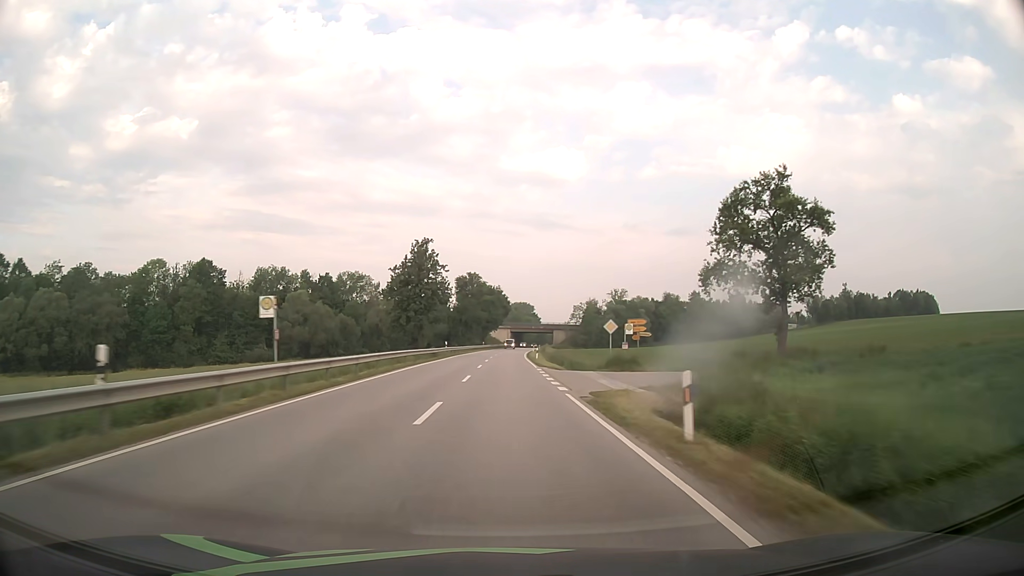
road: secondary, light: Day
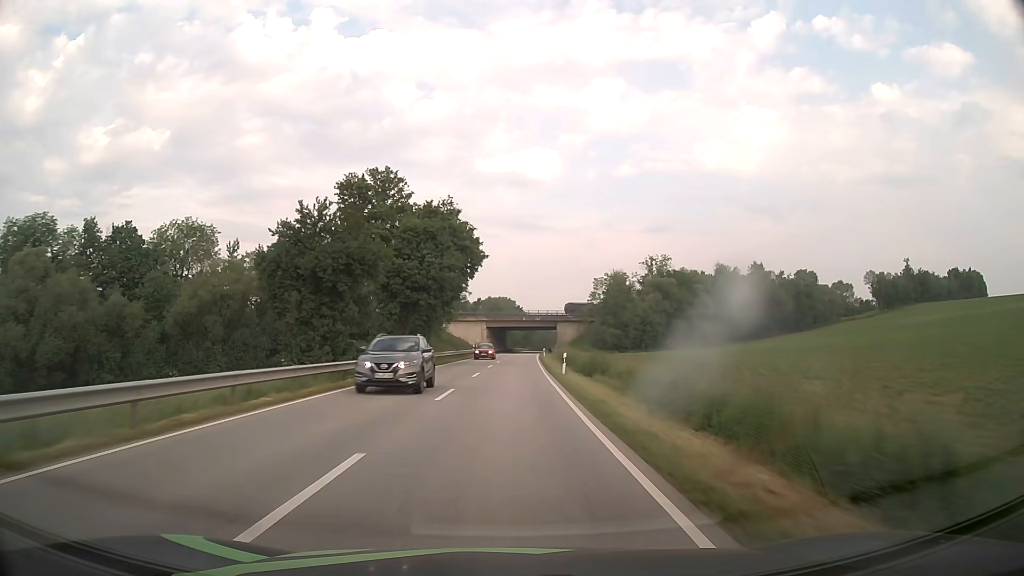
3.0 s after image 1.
(+0.7, +78.9) m; +1°
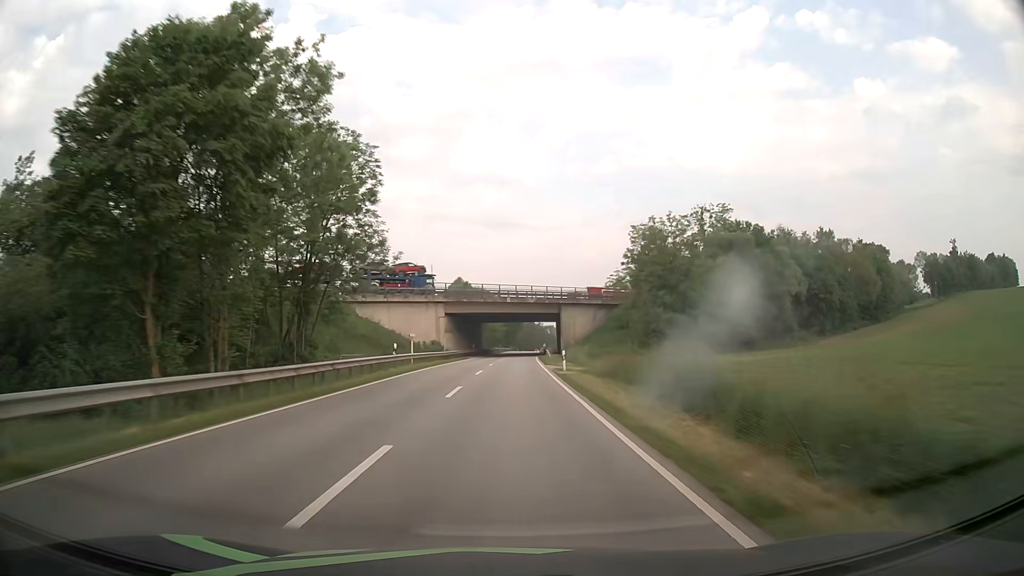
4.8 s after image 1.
(+0.8, +47.4) m; +2°
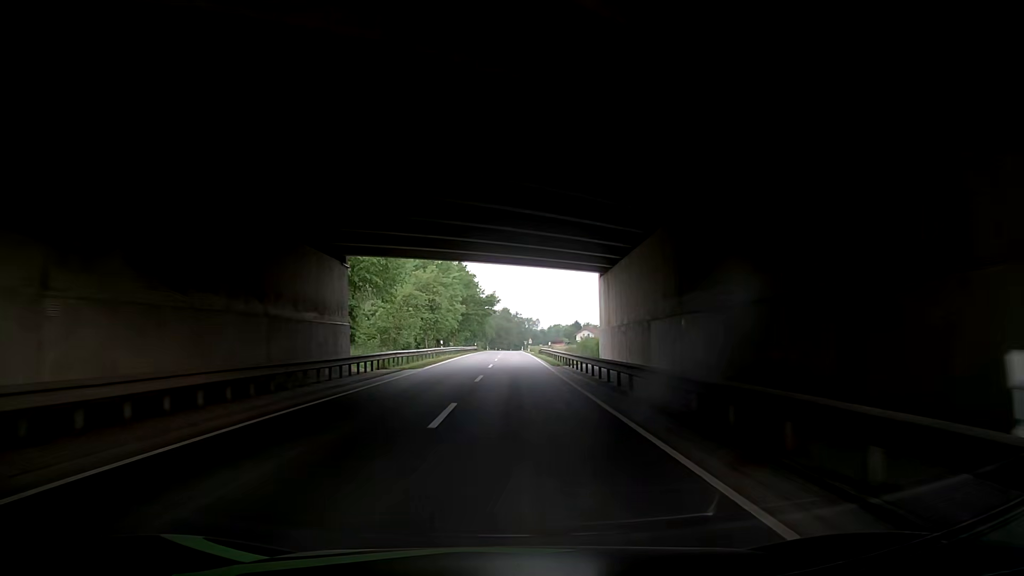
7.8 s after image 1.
(+1.7, +78.2) m; +4°
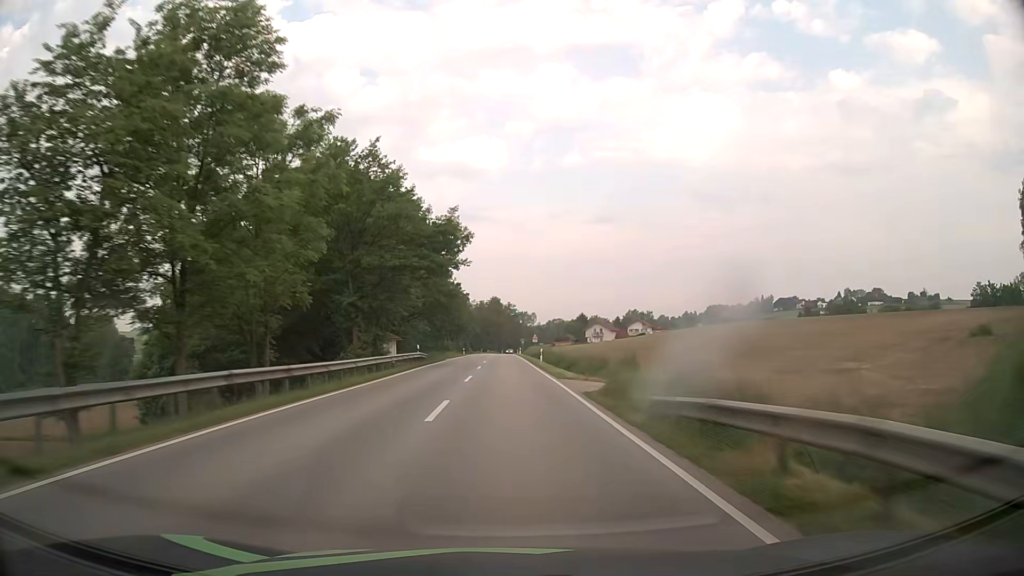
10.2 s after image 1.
(+0.1, +58.8) m; 0°
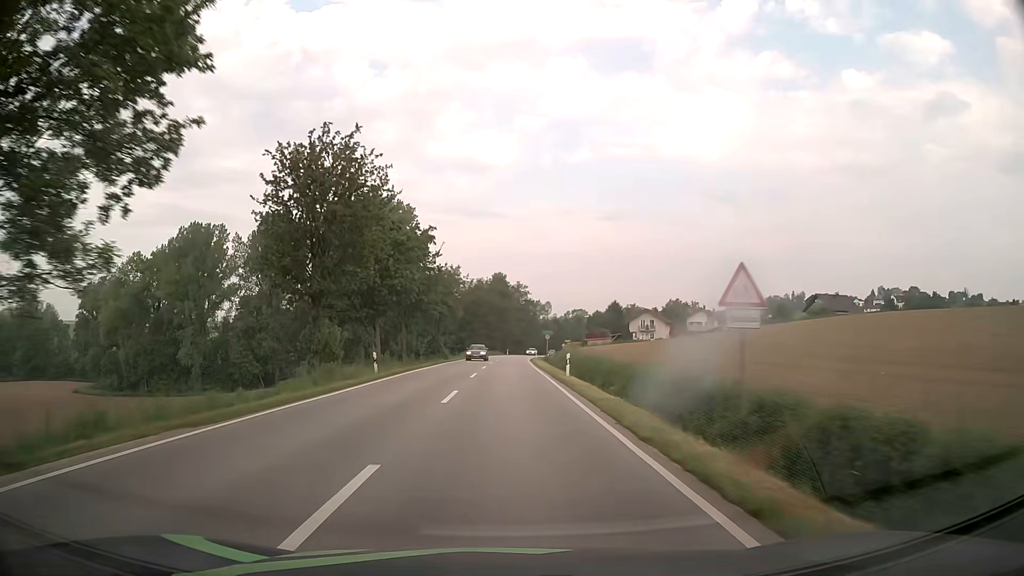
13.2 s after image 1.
(-0.3, +67.8) m; 0°
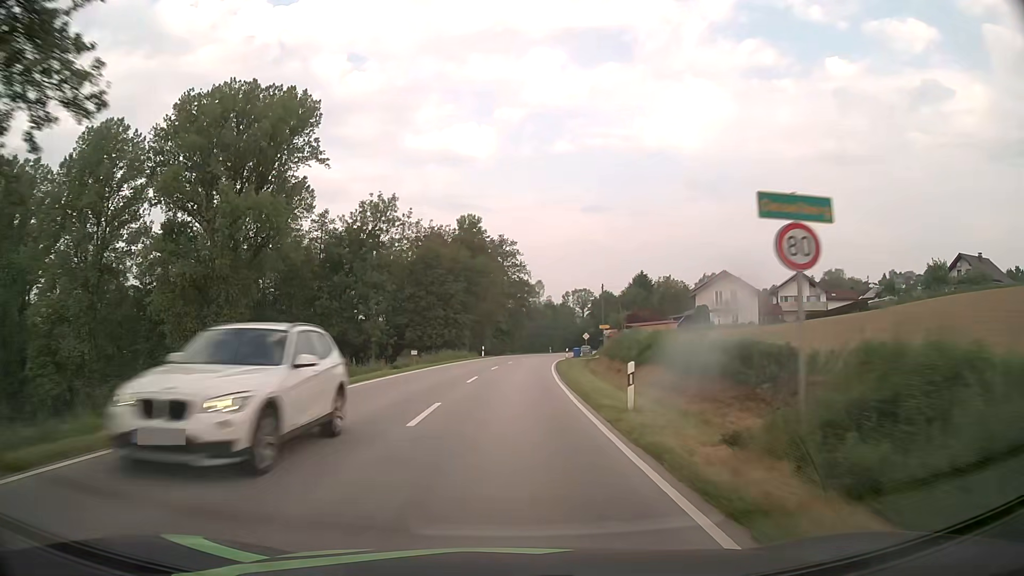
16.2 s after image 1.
(+0.6, +64.6) m; +2°
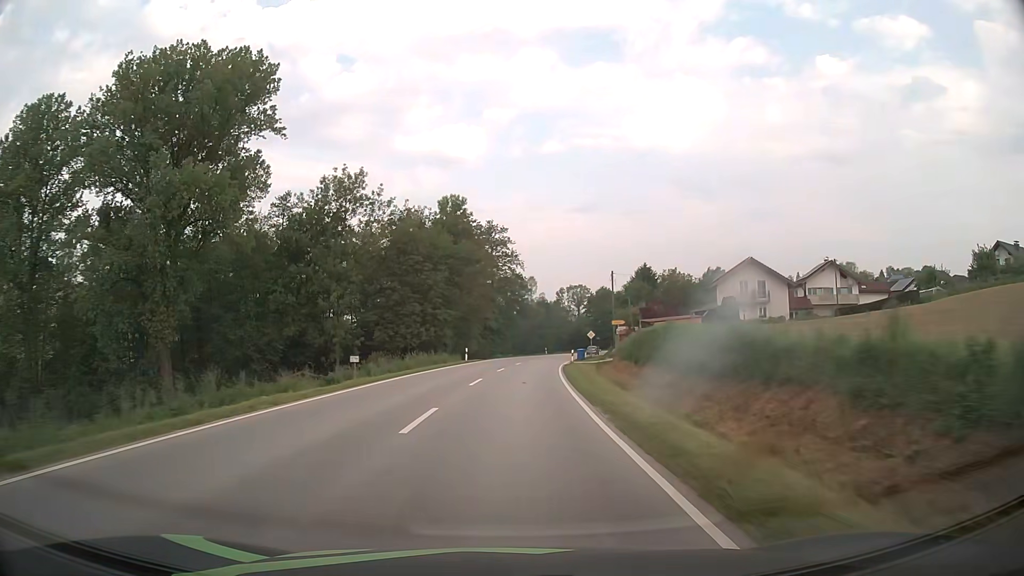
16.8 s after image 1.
(+0.1, +12.8) m; +1°
(0, +10) (0, +20) (+1, +30) (+1, +40) (+2, +50) (+4, +60) (+5, +70) (+7, +80) (+9, +89) (+11, +99) m
